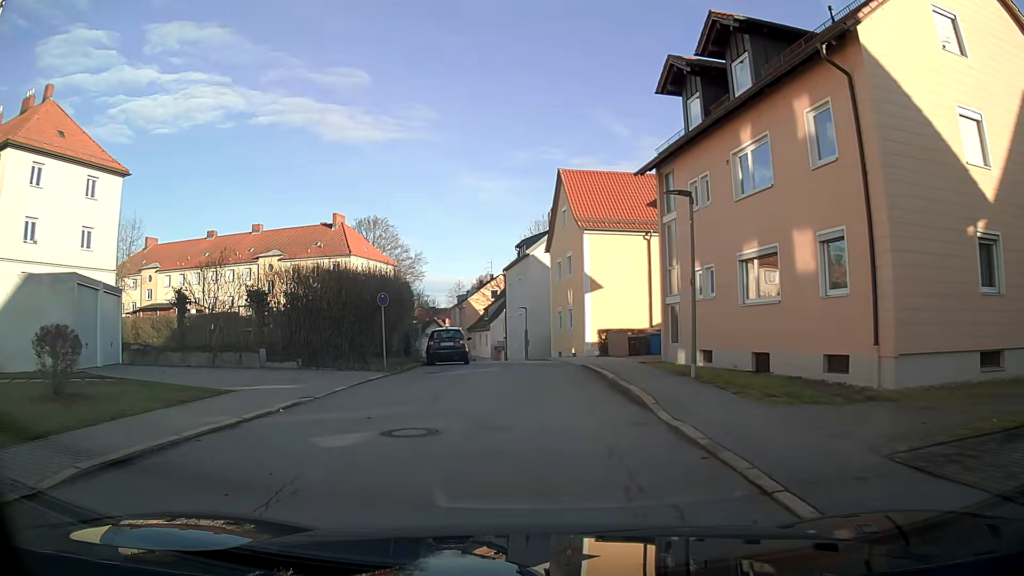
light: Day
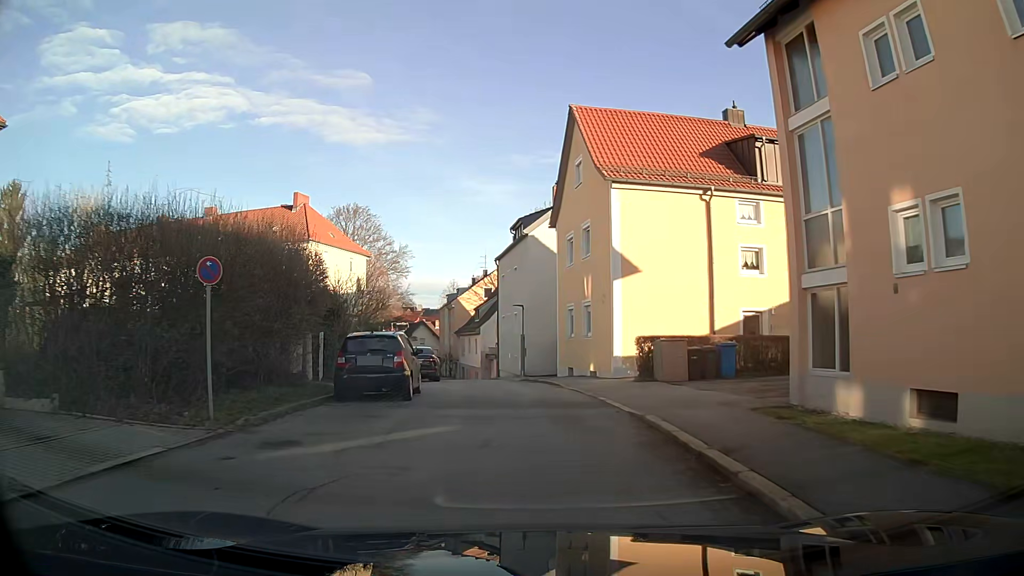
(+0.1, +12.3) m; 0°
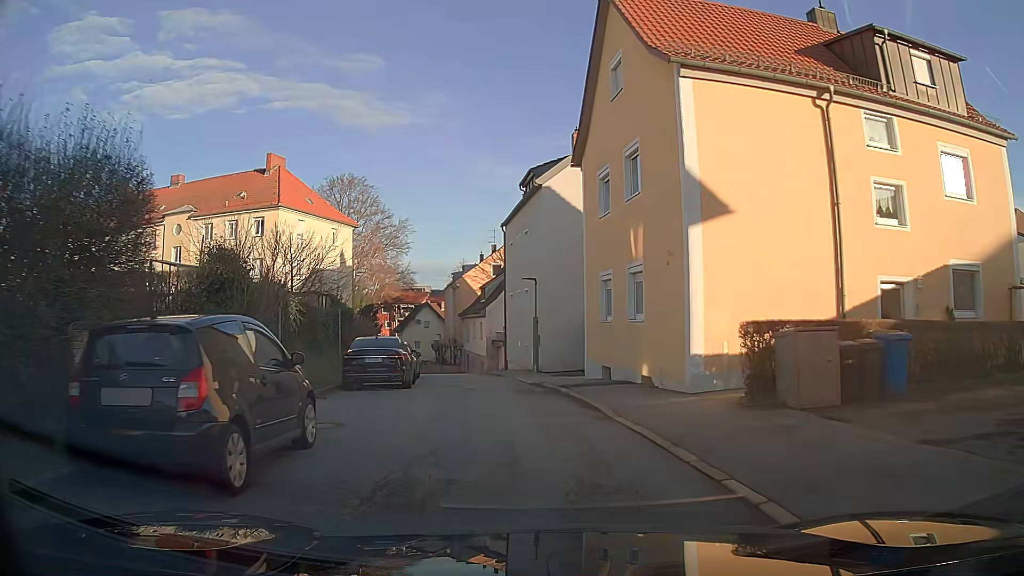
(-0.1, +9.0) m; -2°
(0, +10) (-1, +20) (-3, +30) (-4, +40) (-6, +49) (-9, +59) (-12, +69) (-15, +78) (-18, +88) (-22, +97) m
